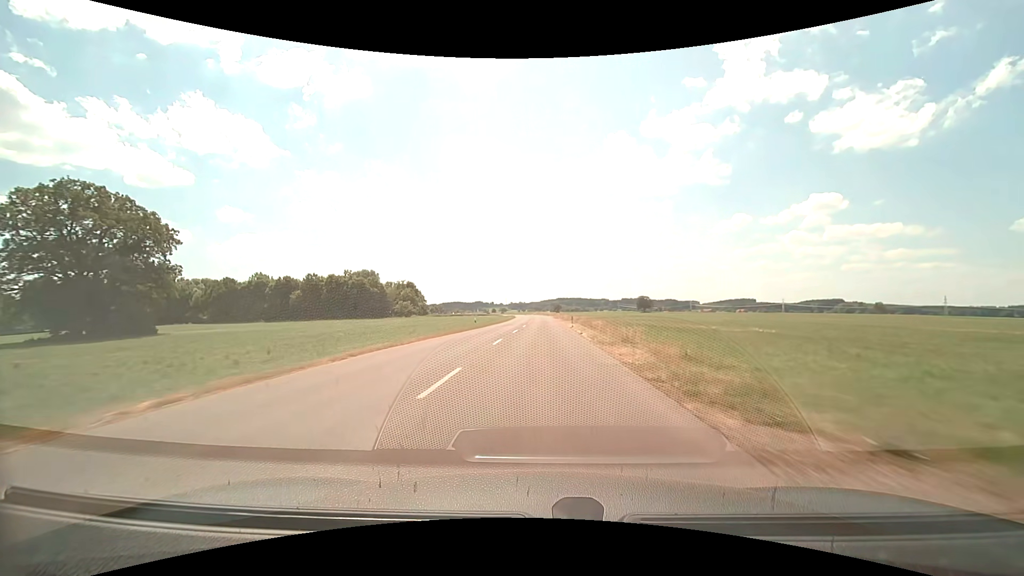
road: tertiary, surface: asphalt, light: Day
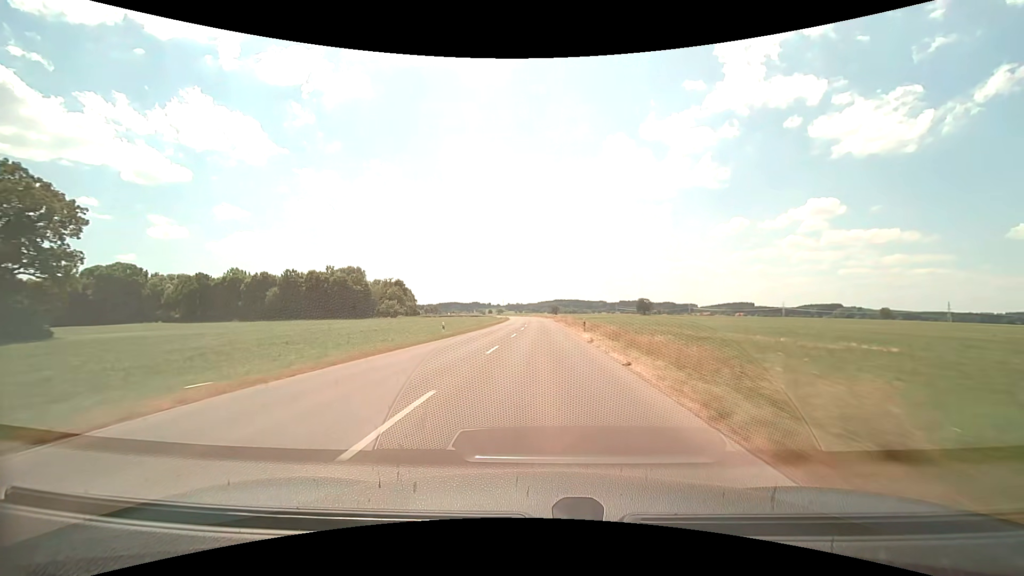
(0.0, +14.8) m; 0°
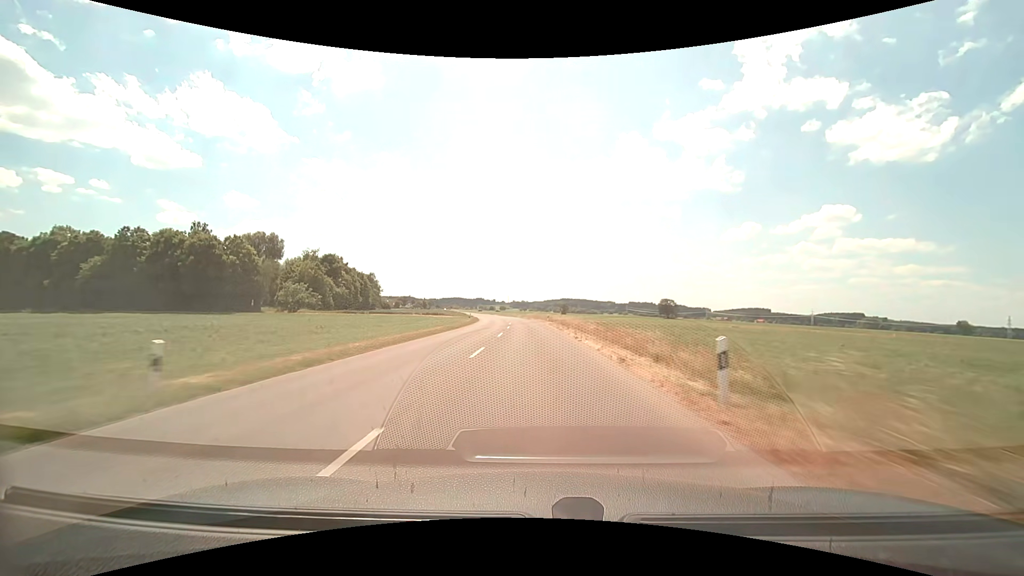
(+0.2, +75.0) m; -1°
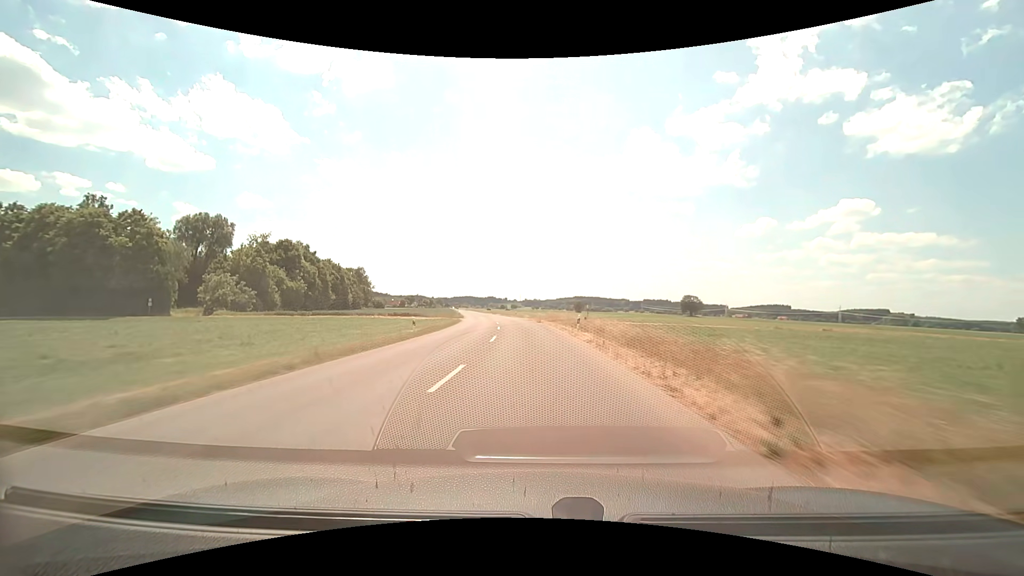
(-0.3, +30.2) m; -1°
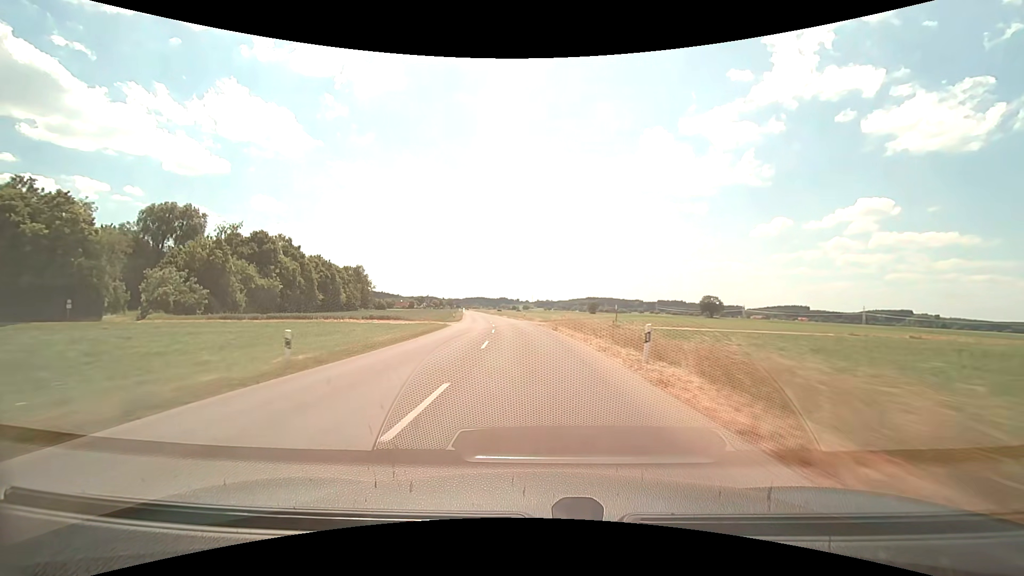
(-0.1, +15.1) m; -1°
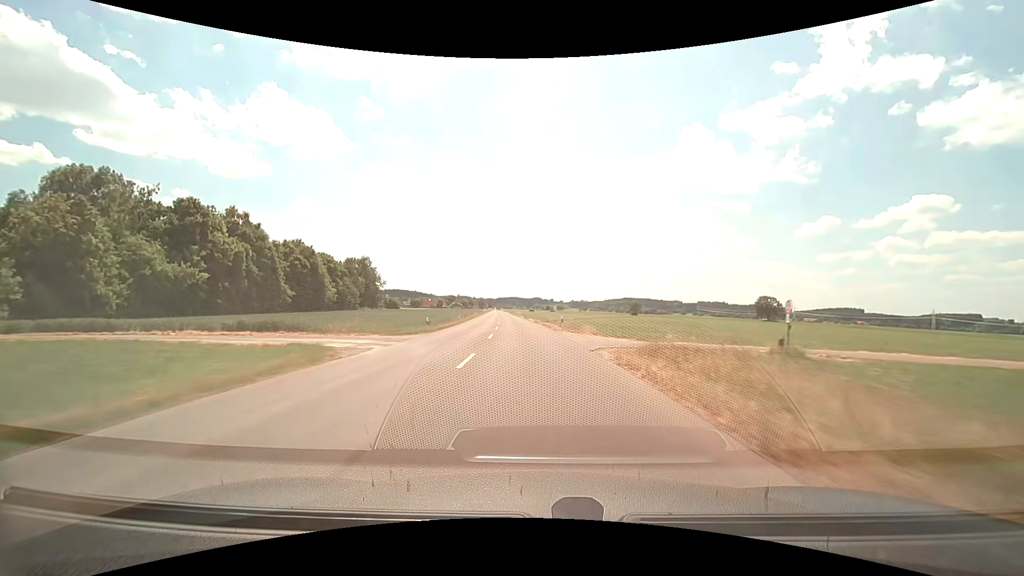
(-1.0, +30.0) m; -4°
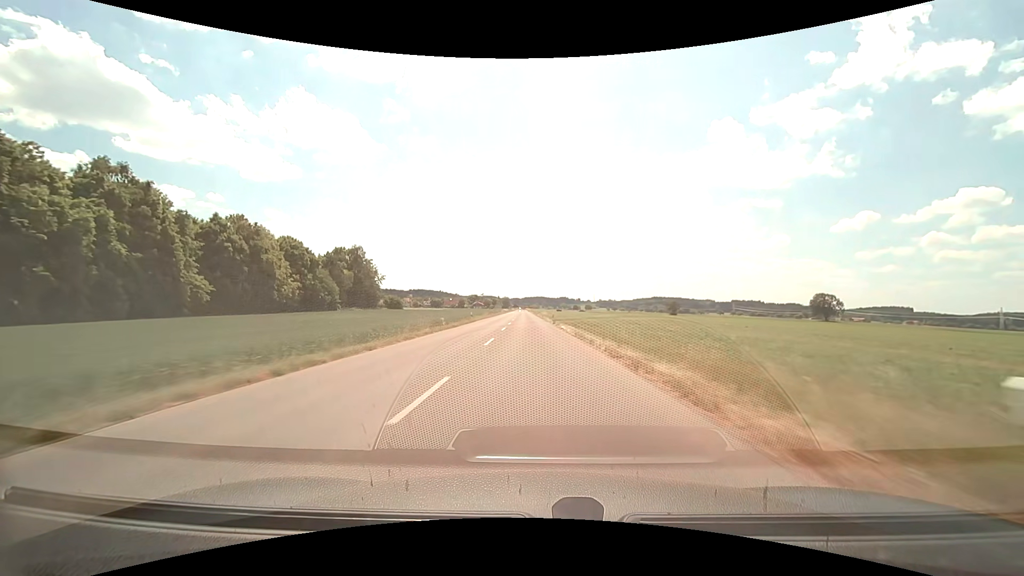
(-0.9, +30.0) m; -3°
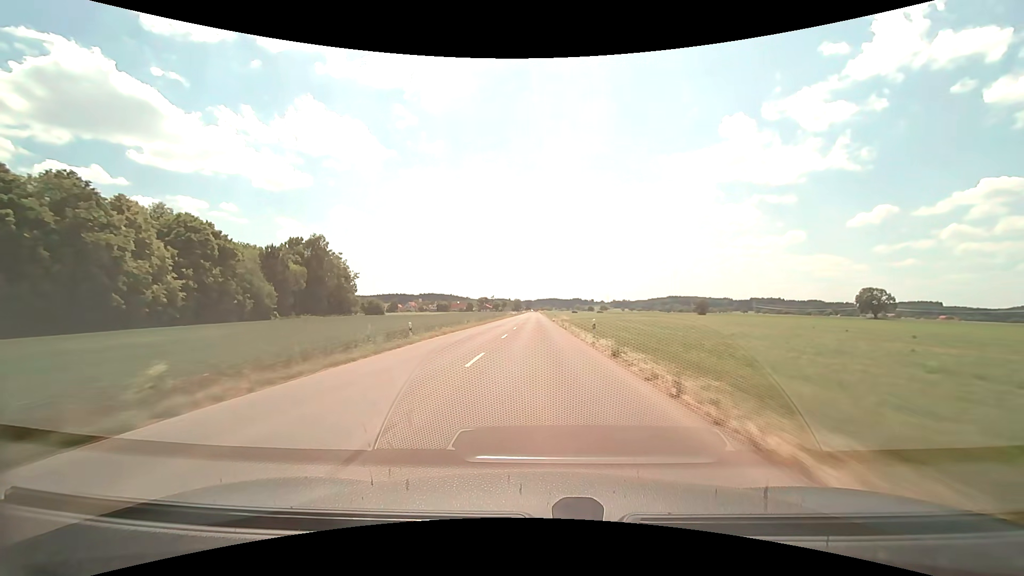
(-0.4, +29.9) m; -2°
(0, +10) (0, +20) (0, +30) (0, +40) (0, +50) (0, +60) (0, +70) (0, +80) (0, +90) (0, +100) m
